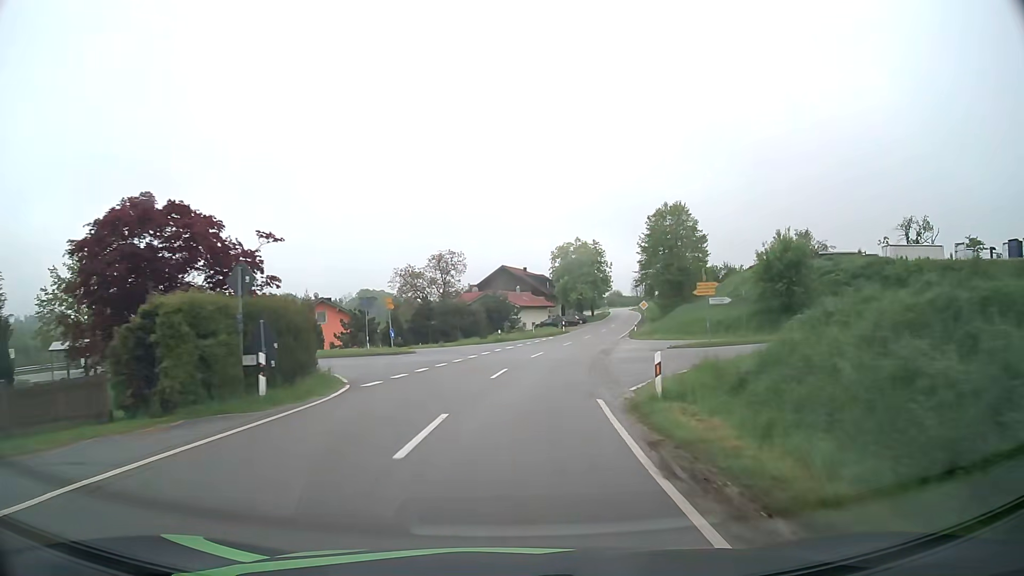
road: tertiary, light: Day
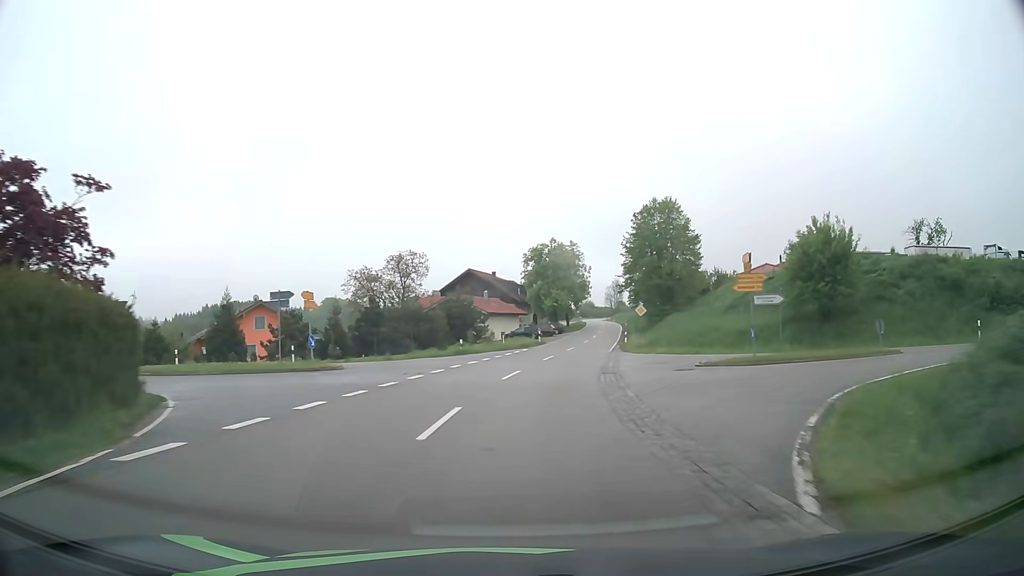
(+0.2, +10.8) m; +2°
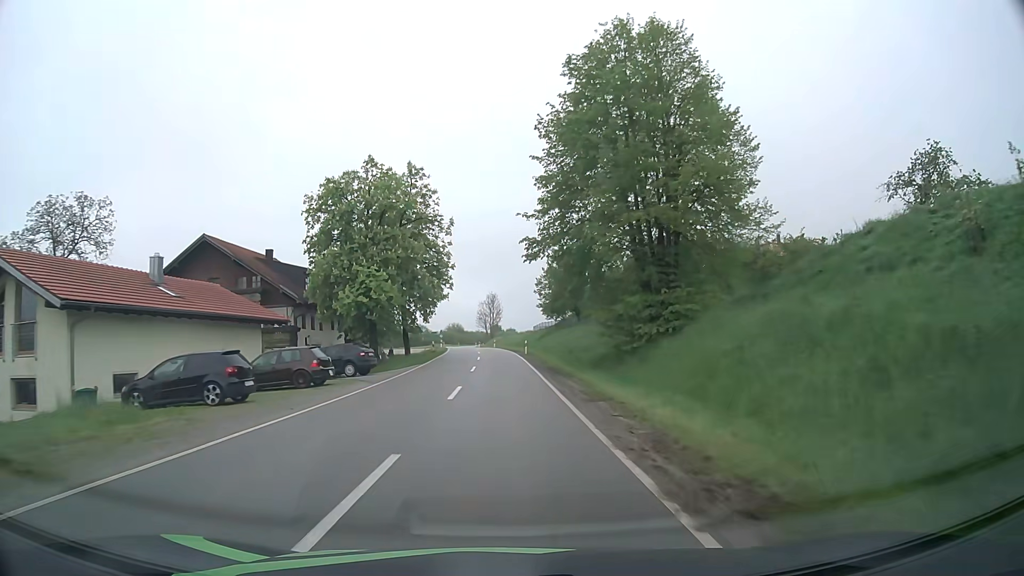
(+7.2, +52.5) m; +12°
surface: asphalt
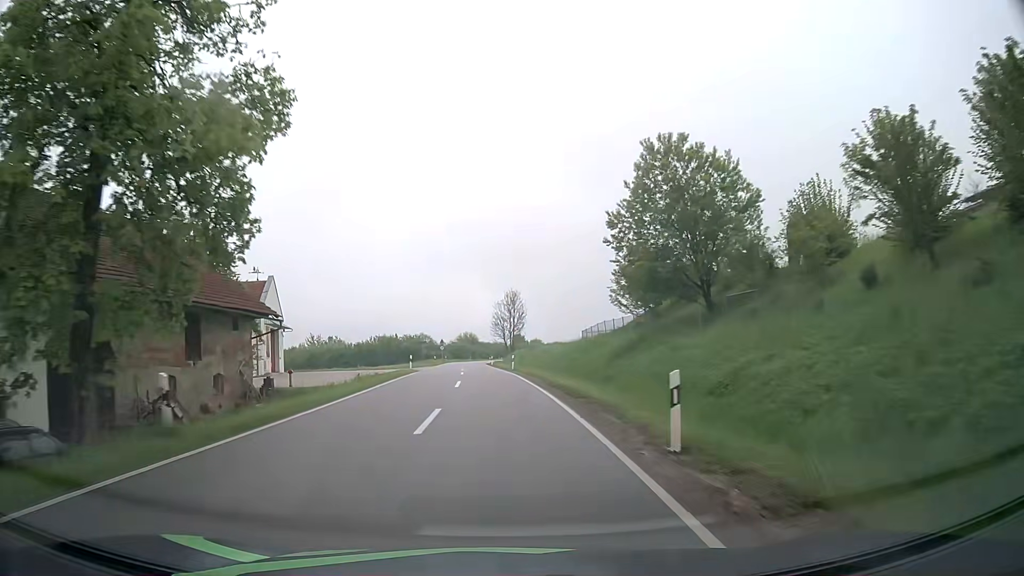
(-0.4, +42.1) m; -1°
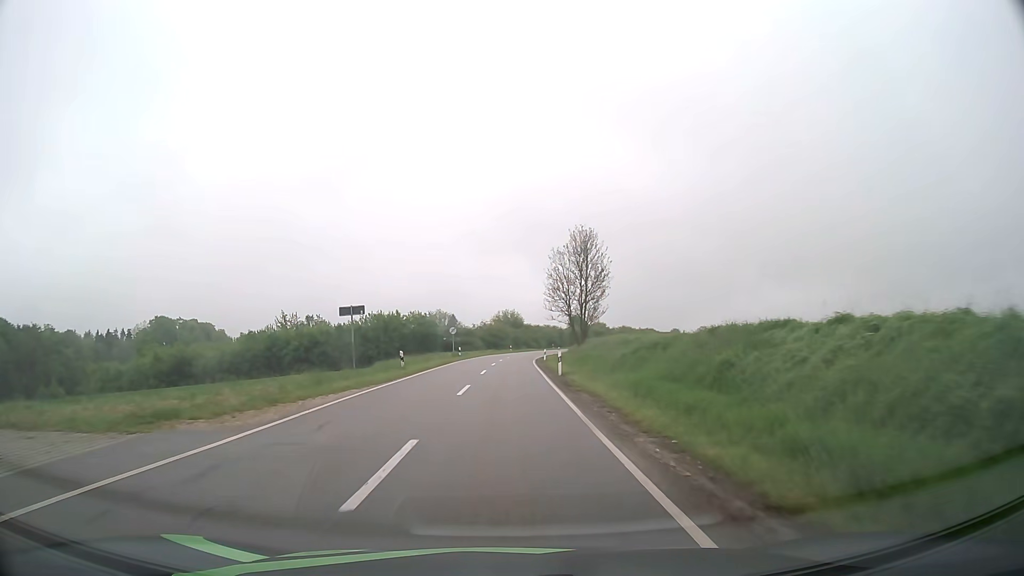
(-2.6, +53.0) m; -4°
(0, +10) (0, +20) (0, +30) (0, +40) (0, +50) (+1, +60) (+1, +70) (+2, +80) (+4, +90) (+5, +100) m
